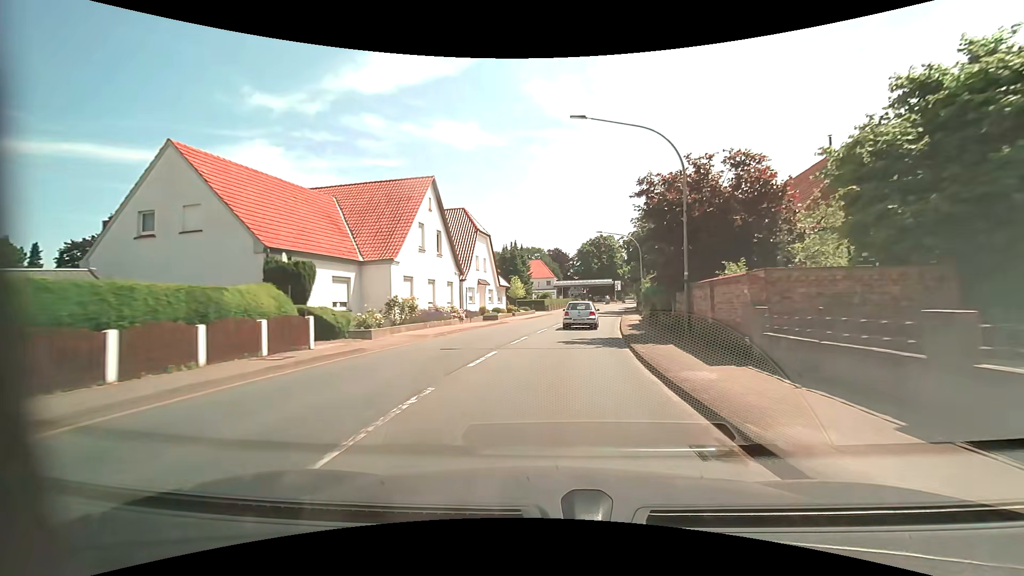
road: primary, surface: asphalt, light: Day
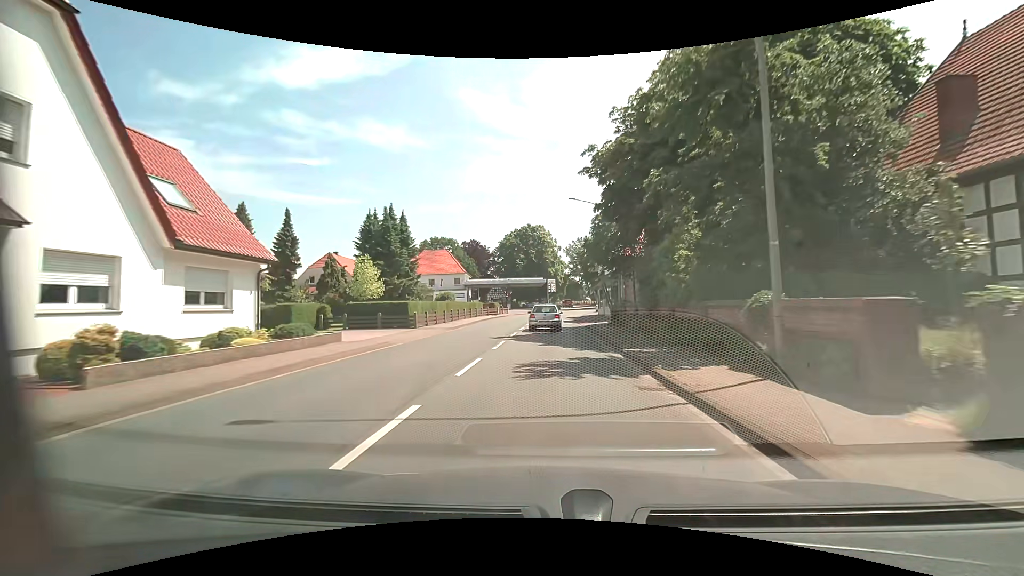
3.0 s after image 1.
(+3.2, +37.4) m; +9°
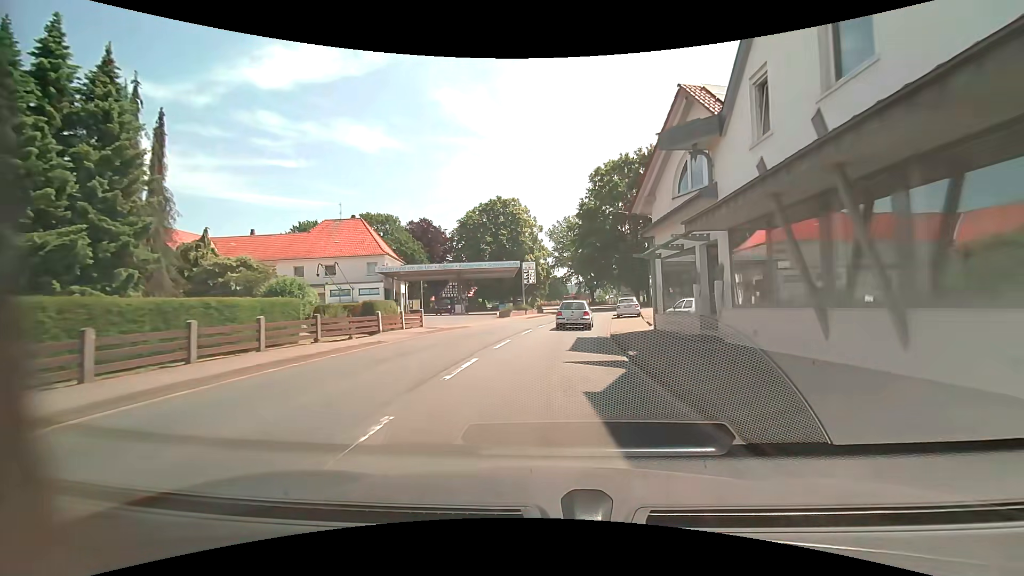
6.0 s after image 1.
(+0.5, +37.2) m; +3°
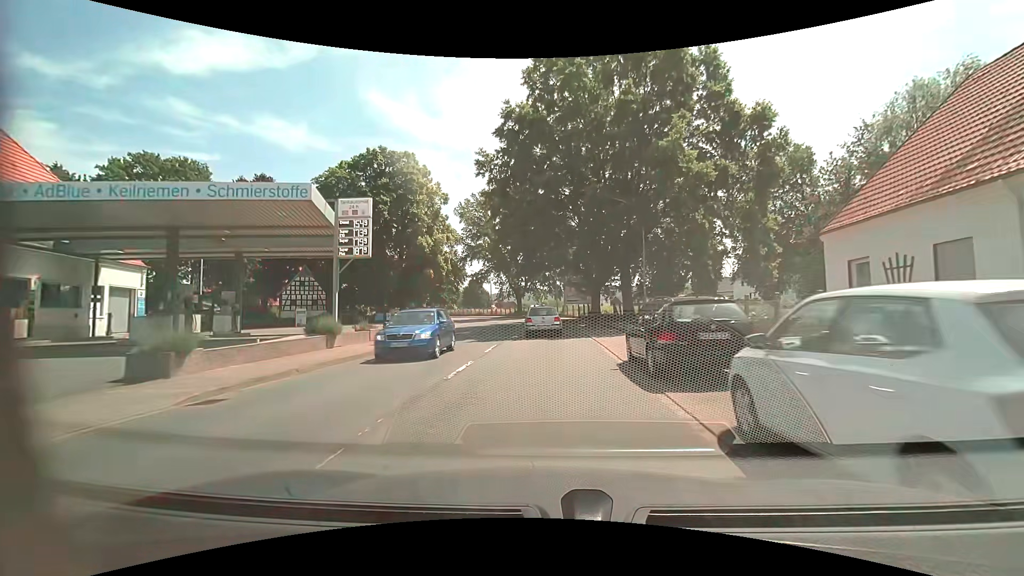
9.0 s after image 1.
(+2.2, +34.8) m; +8°
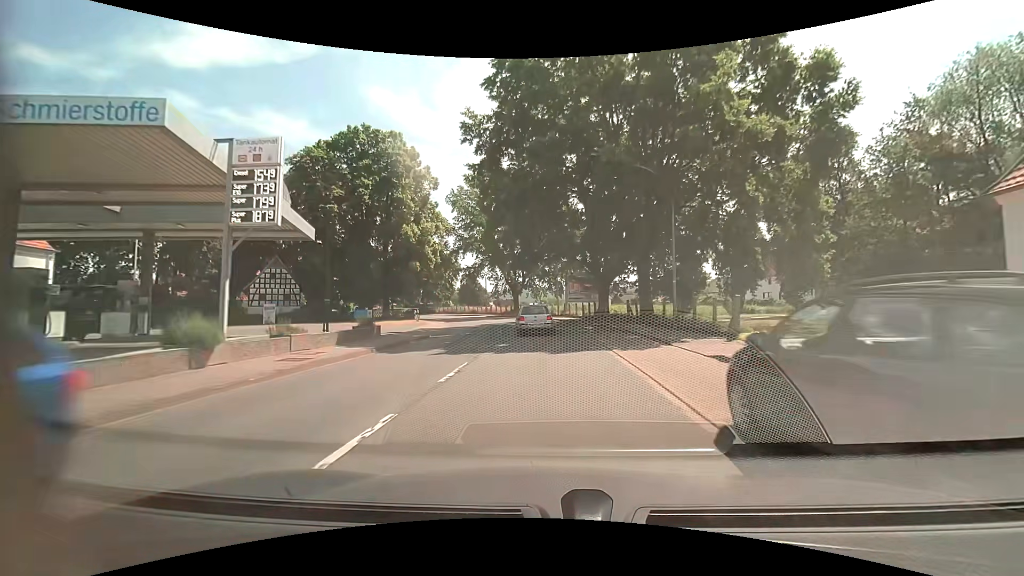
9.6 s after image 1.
(0.0, +6.7) m; 0°
